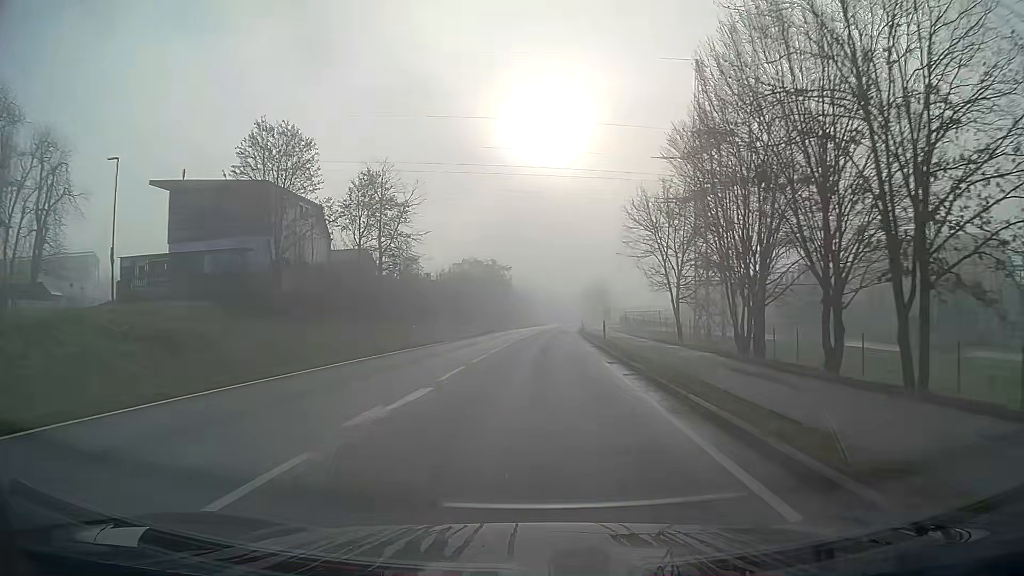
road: primary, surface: asphalt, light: Day
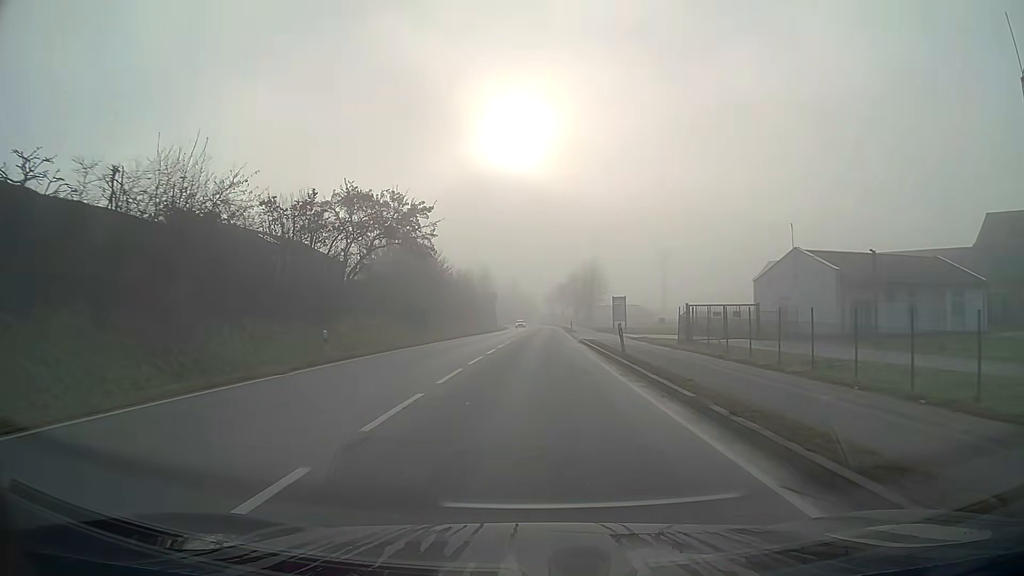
(+1.4, +54.7) m; +3°
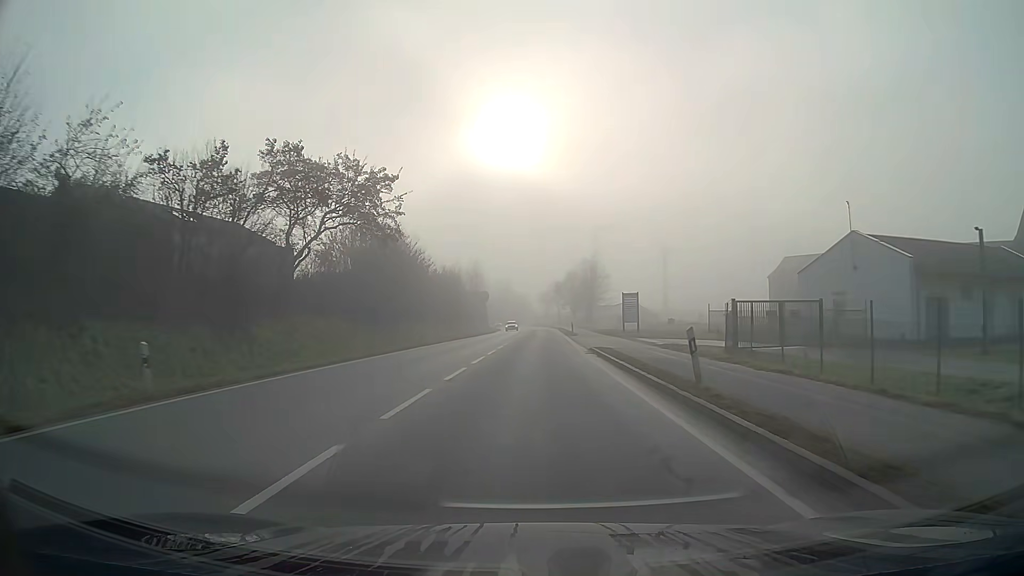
(0.0, +10.9) m; 0°
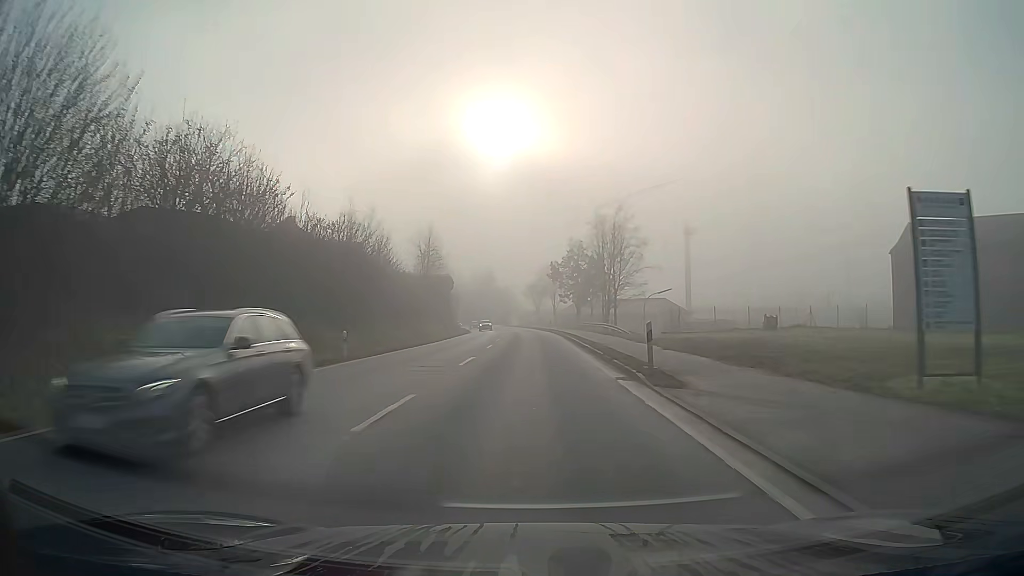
(+0.4, +43.7) m; +1°
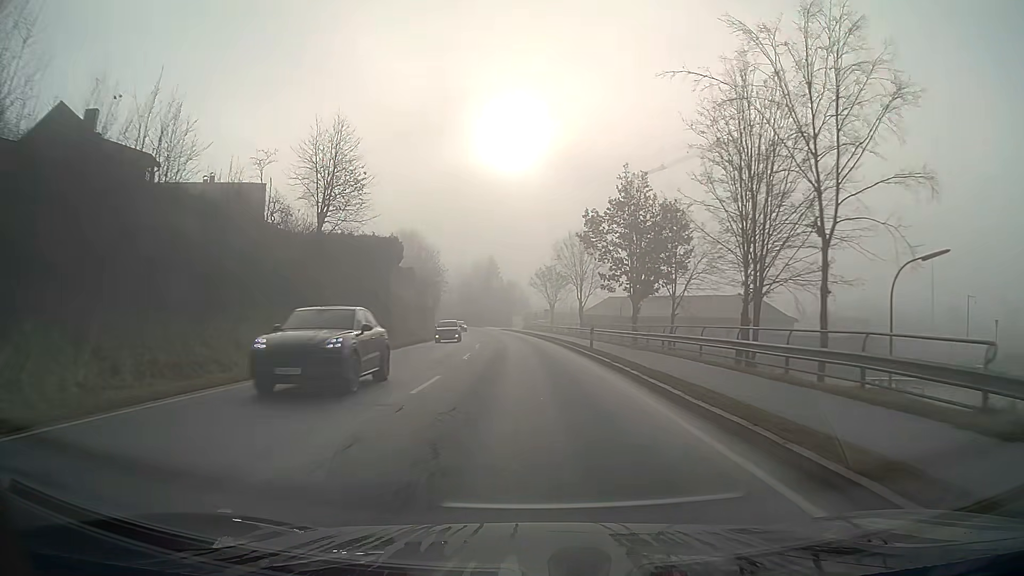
(-0.3, +43.6) m; -1°
